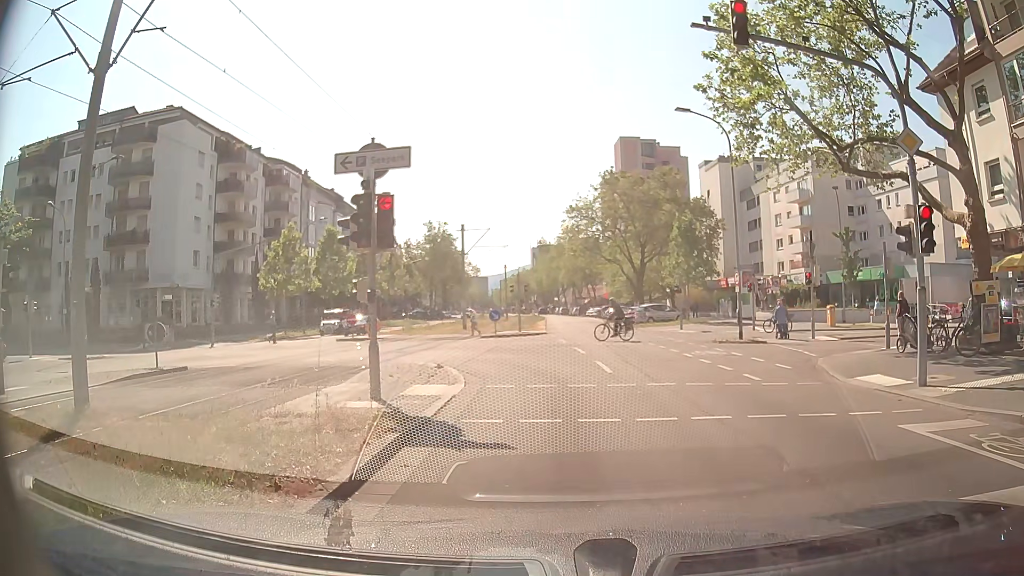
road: tertiary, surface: asphalt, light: Day
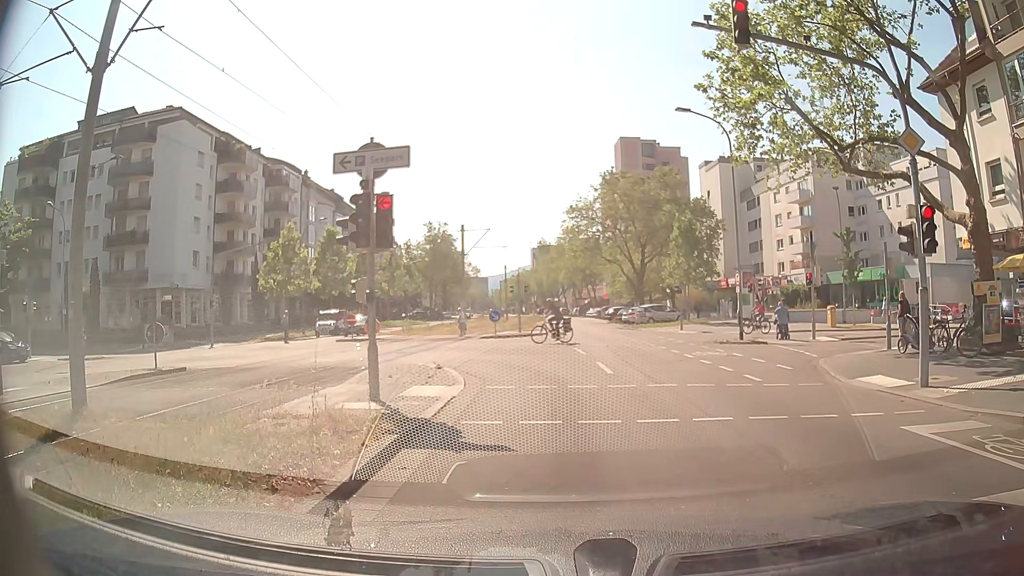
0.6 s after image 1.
(0.0, +0.1) m; 0°
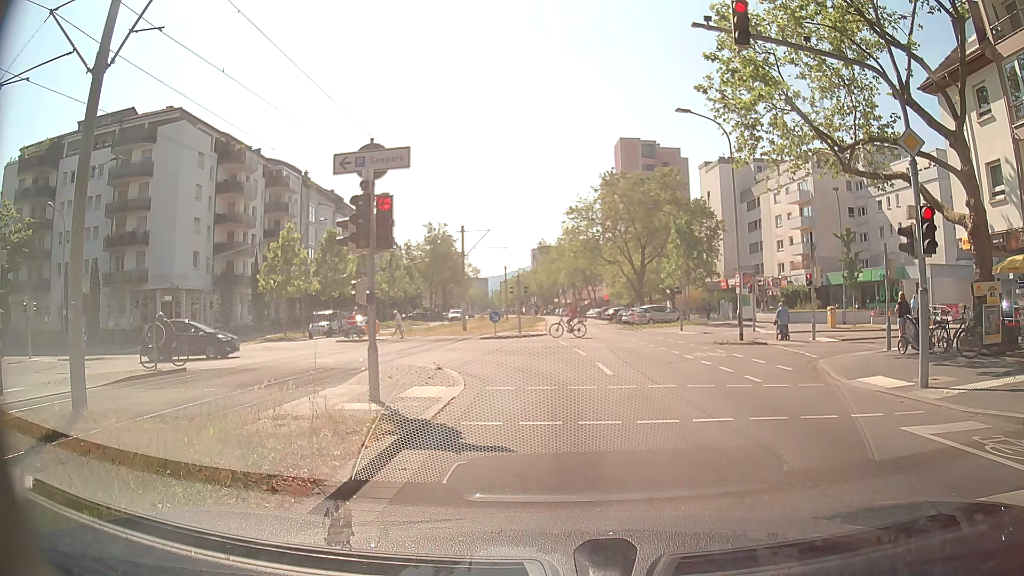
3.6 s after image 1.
(0.0, +0.1) m; 0°
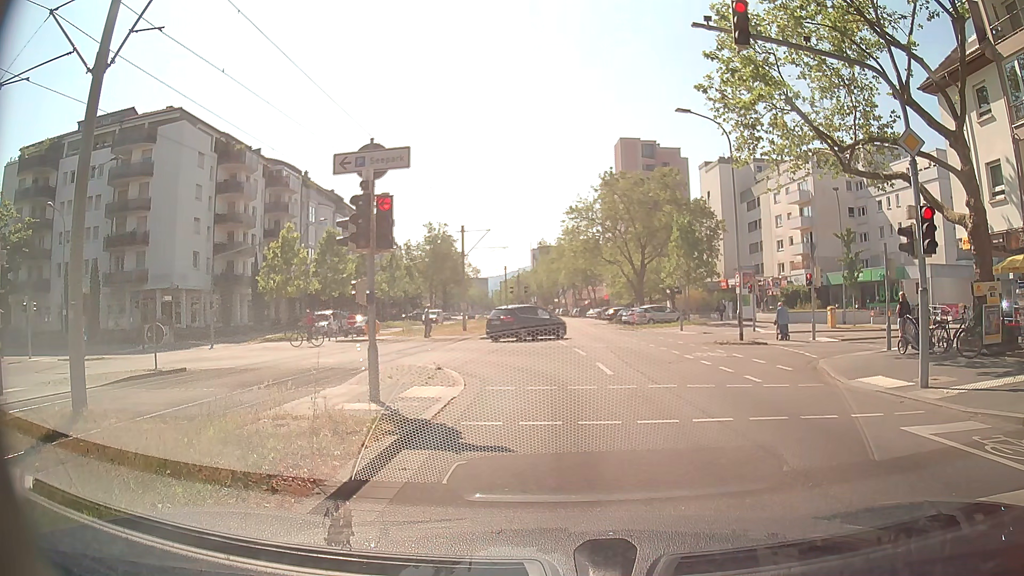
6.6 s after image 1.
(0.0, 0.0) m; 0°
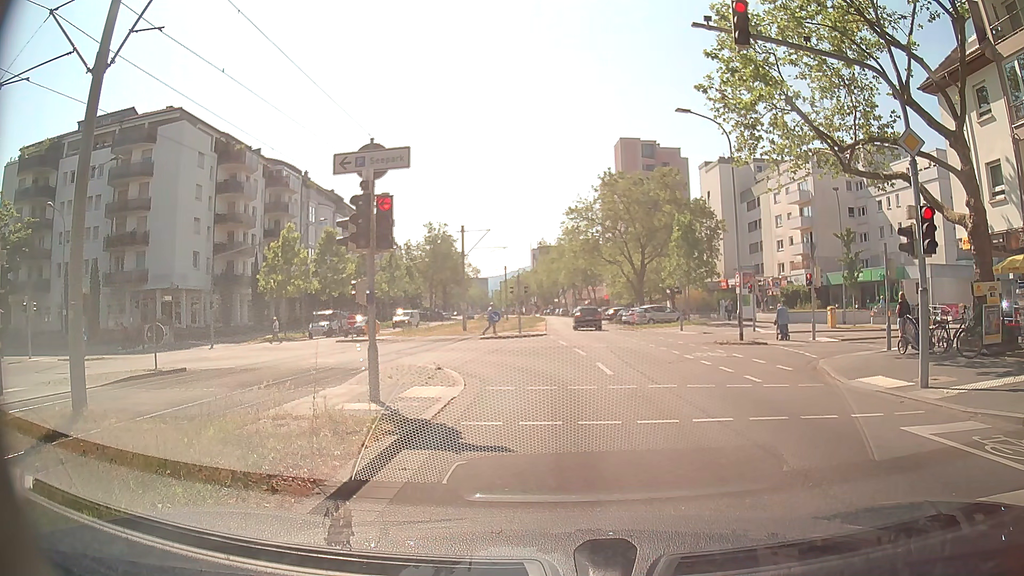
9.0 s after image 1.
(0.0, 0.0) m; 0°
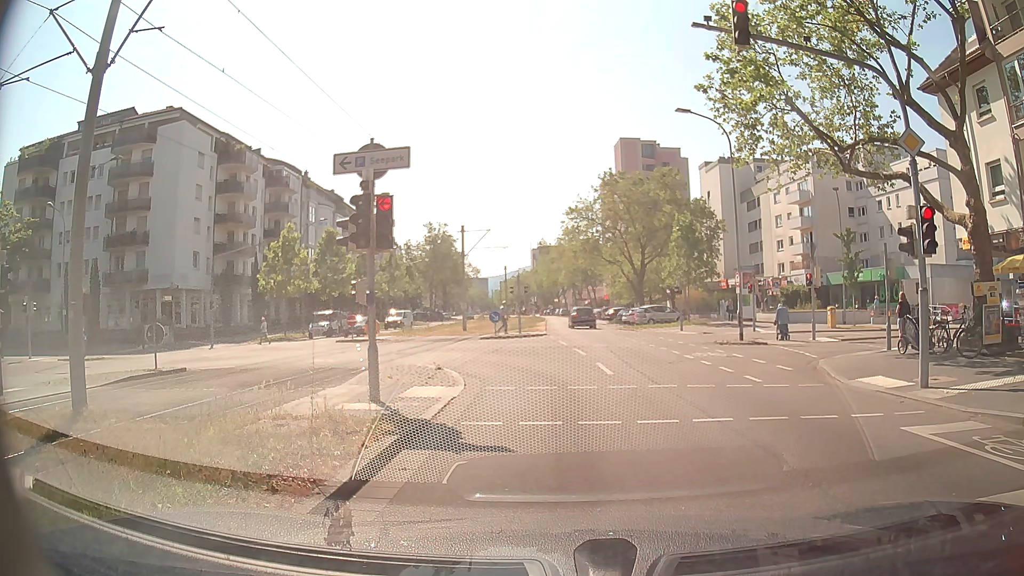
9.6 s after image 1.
(0.0, 0.0) m; 0°
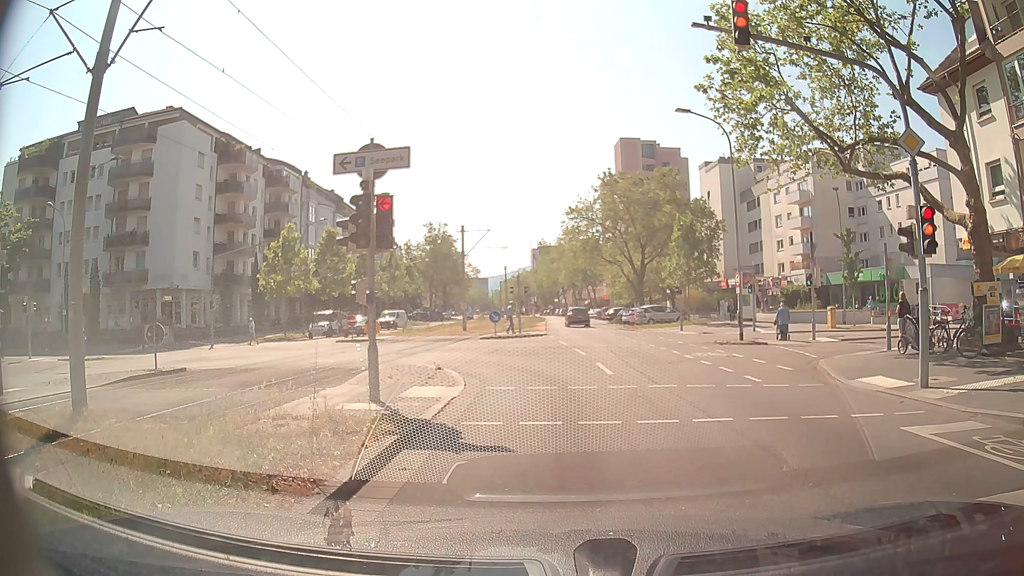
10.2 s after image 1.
(0.0, 0.0) m; 0°
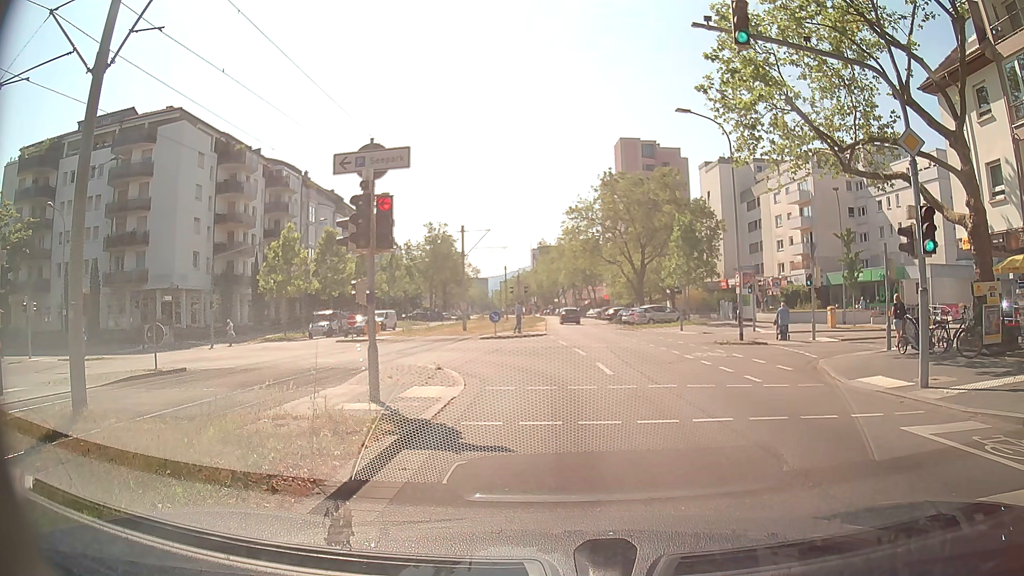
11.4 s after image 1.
(0.0, 0.0) m; 0°
